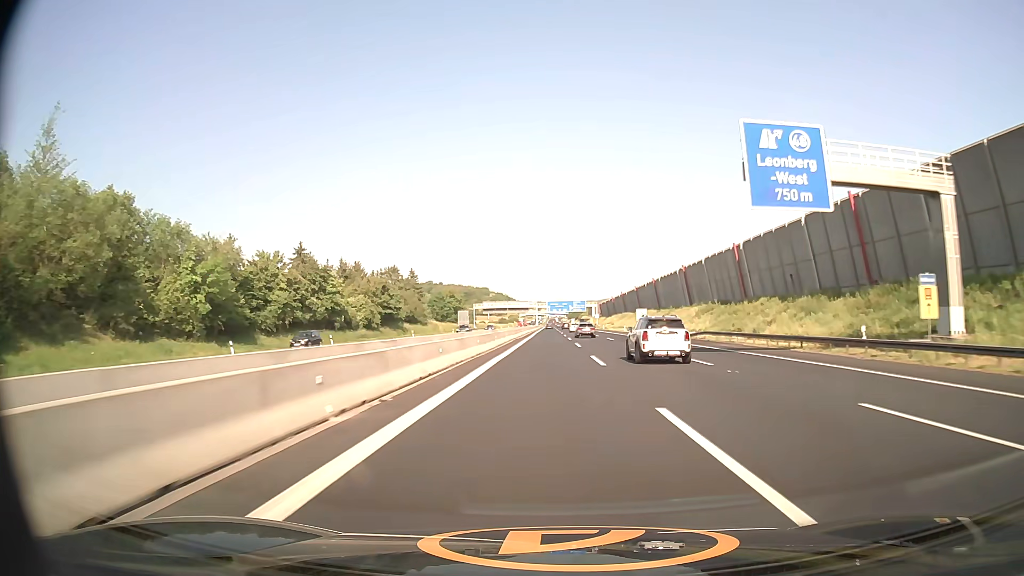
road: motorway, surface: asphalt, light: Day
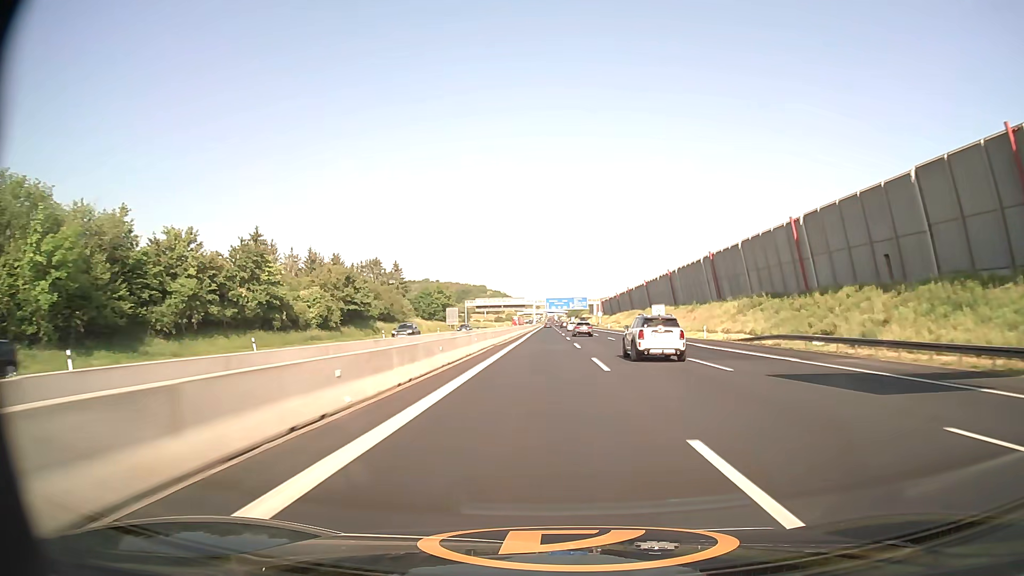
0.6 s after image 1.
(0.0, +19.9) m; 0°
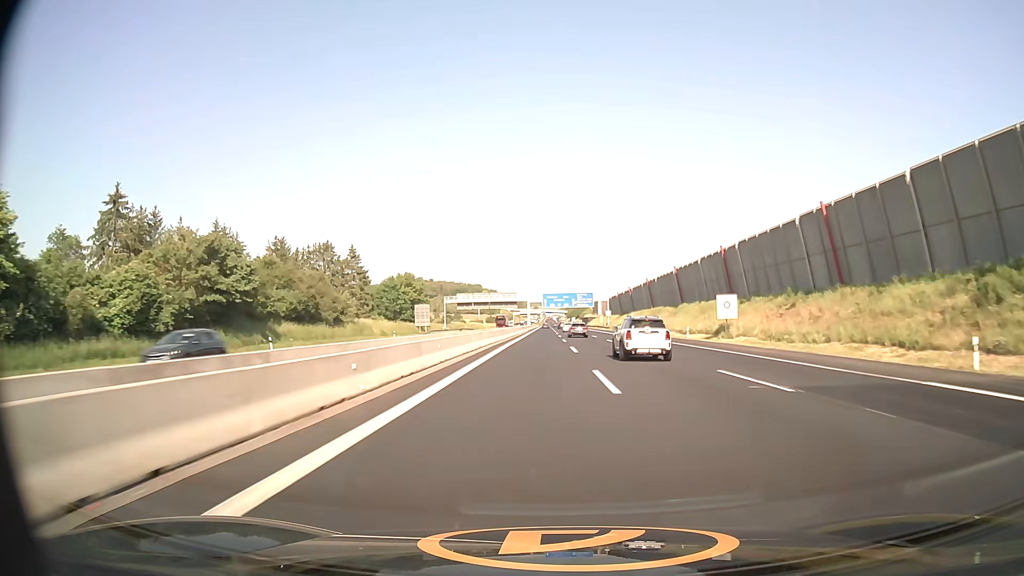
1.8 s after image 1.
(+0.1, +39.7) m; 0°
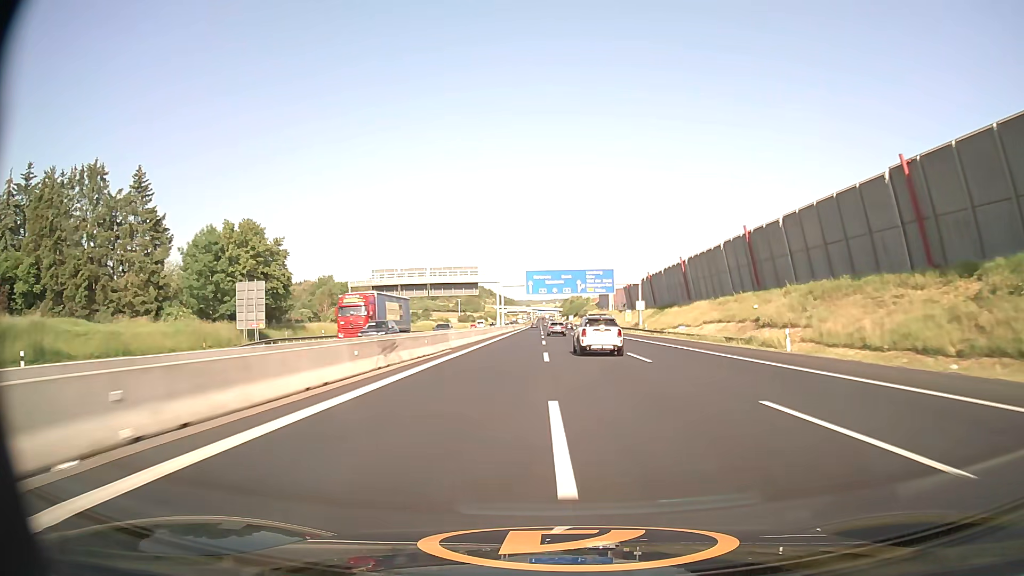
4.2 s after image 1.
(+0.6, +79.4) m; +1°
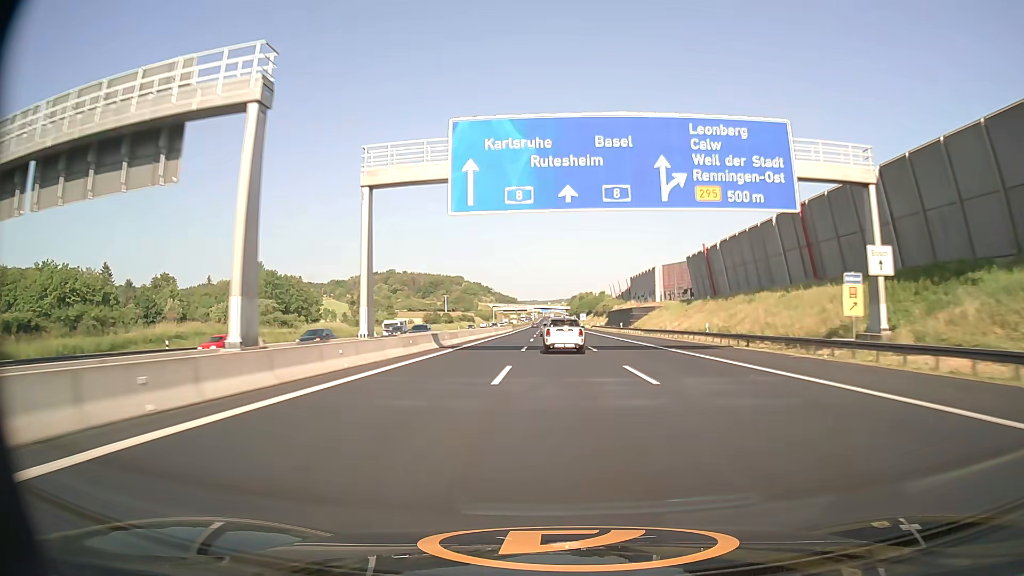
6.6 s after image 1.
(+0.1, +79.9) m; 0°
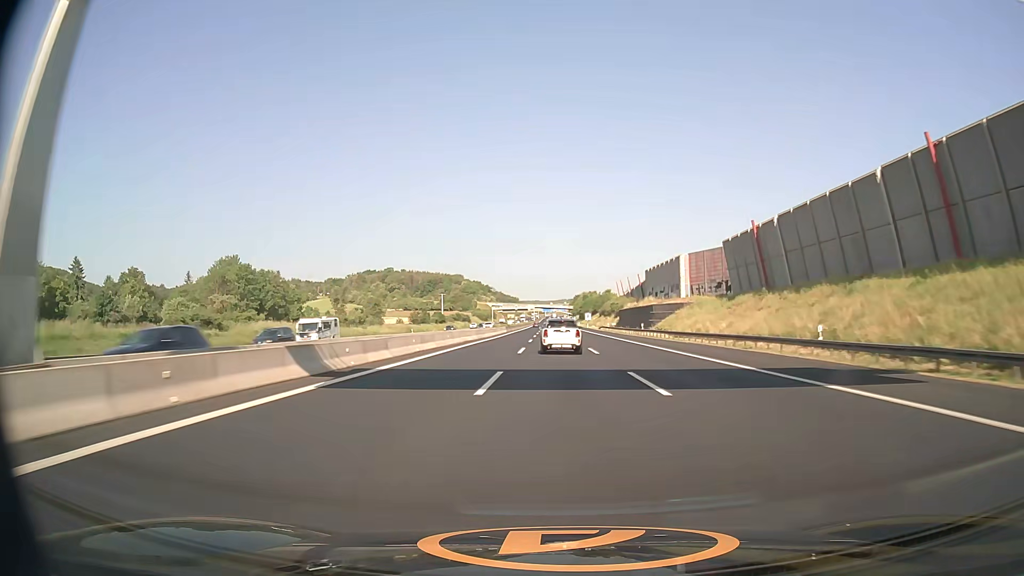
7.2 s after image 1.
(-0.1, +20.1) m; 0°
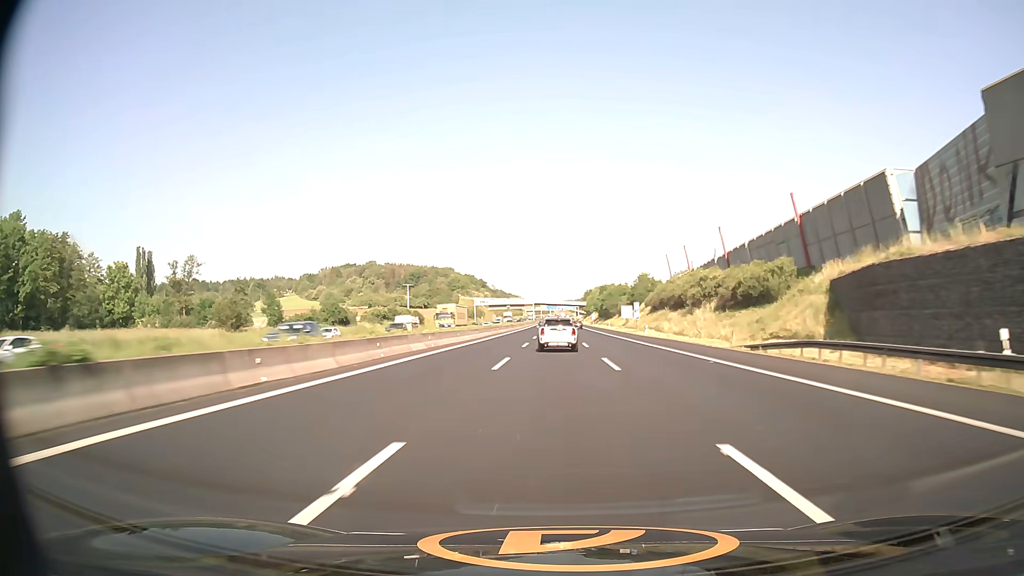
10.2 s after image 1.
(-0.1, +100.9) m; 0°
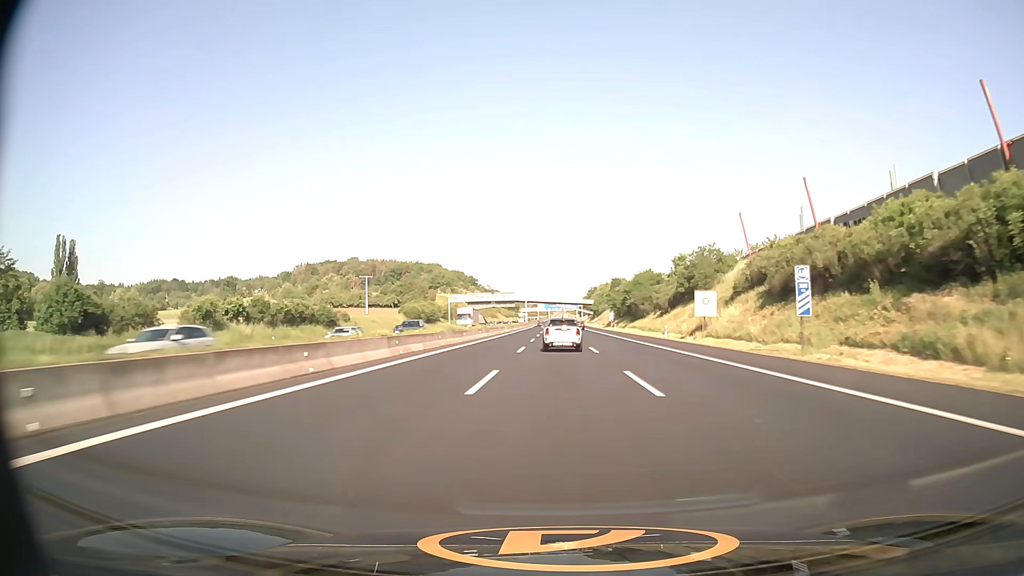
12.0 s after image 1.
(0.0, +60.4) m; 0°
(0, +10) (0, +20) (0, +30) (0, +40) (0, +50) (0, +60) (0, +70) (0, +80) (0, +90) (0, +100) m
